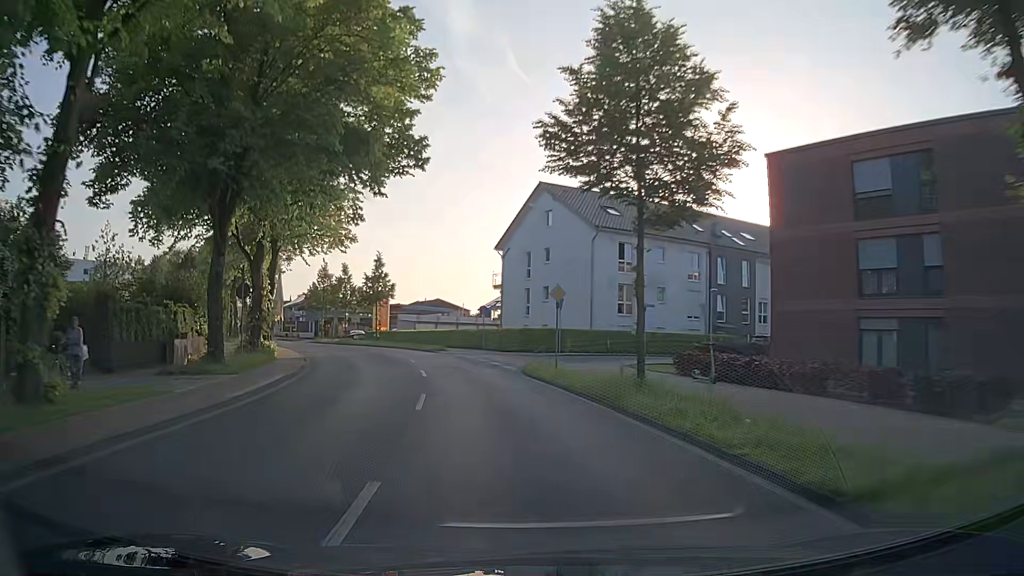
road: secondary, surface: asphalt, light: Day
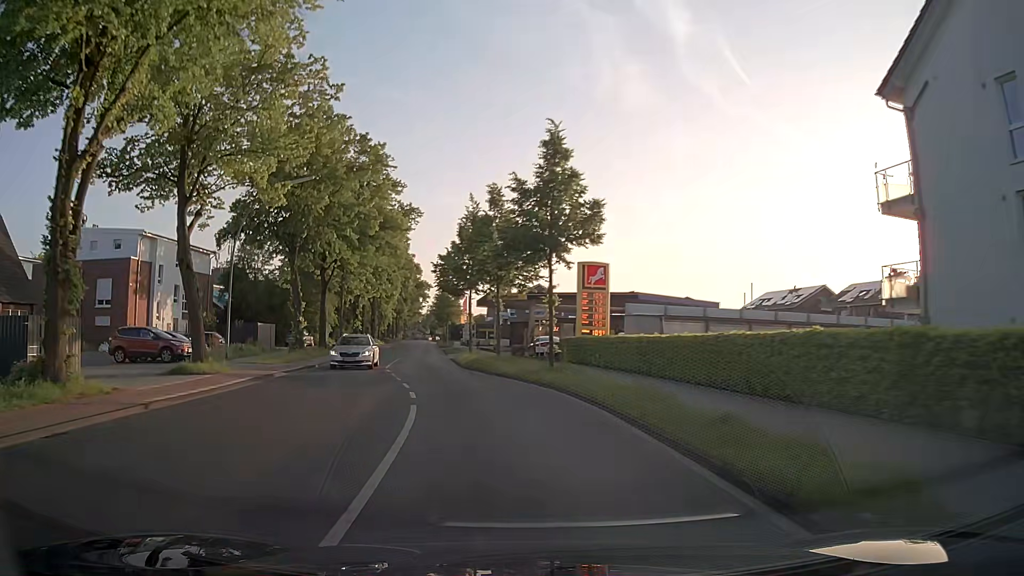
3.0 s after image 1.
(-6.1, +39.5) m; -20°
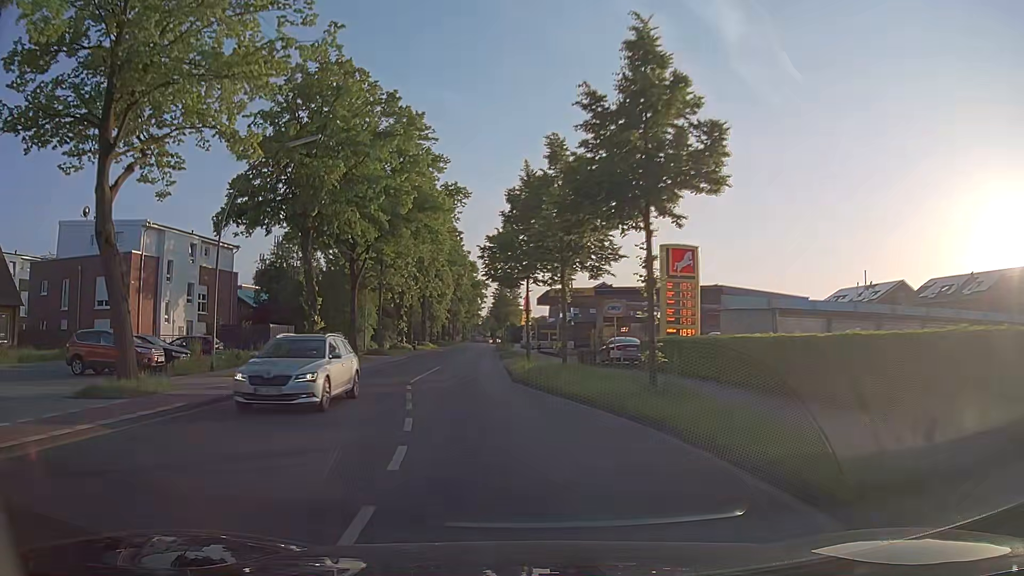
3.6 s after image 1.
(-0.4, +8.0) m; -6°
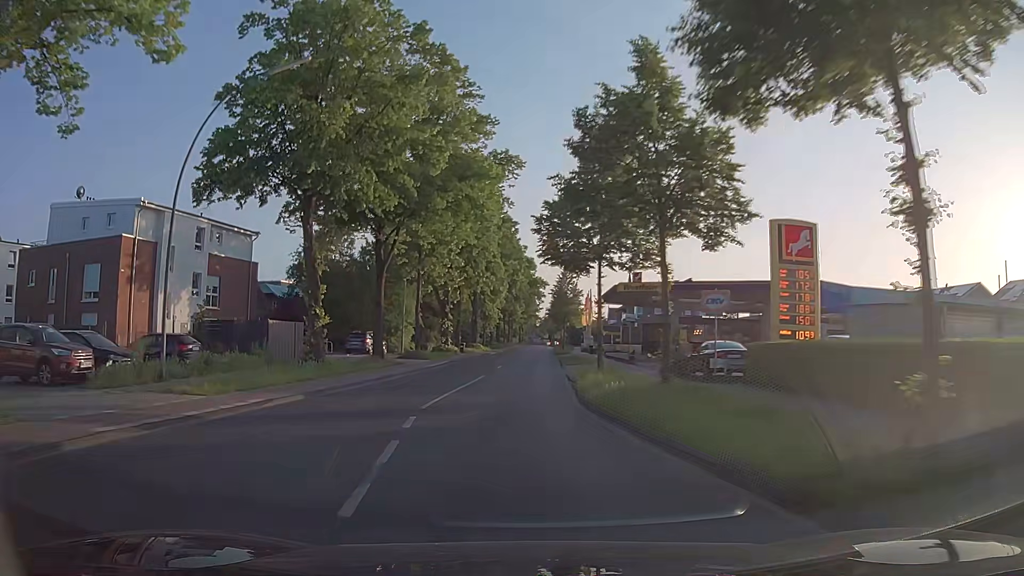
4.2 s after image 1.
(-0.3, +8.1) m; -5°
